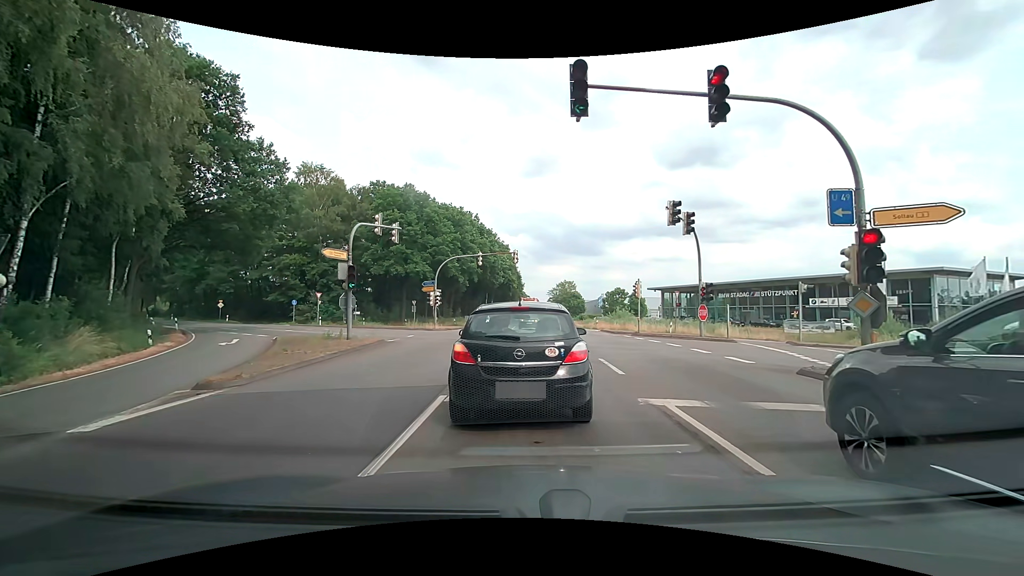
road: primary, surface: asphalt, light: Day
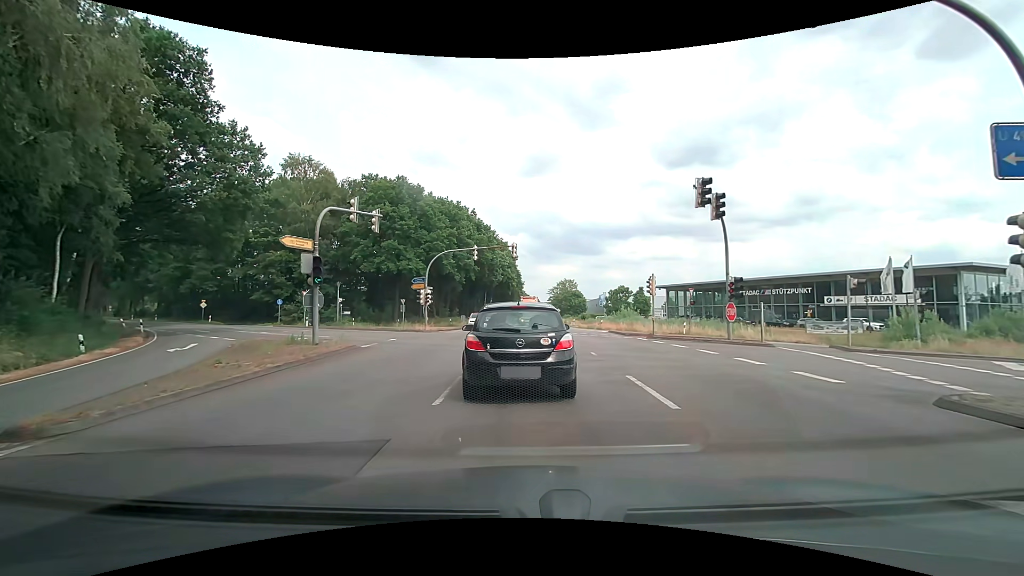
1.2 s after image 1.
(0.0, +4.1) m; 0°
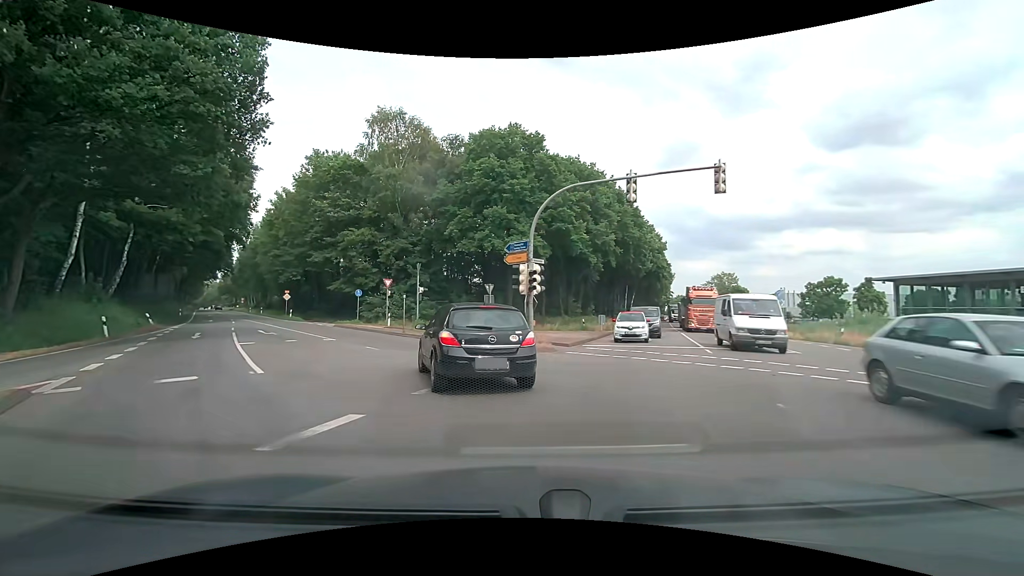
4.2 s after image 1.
(-2.4, +20.0) m; -15°
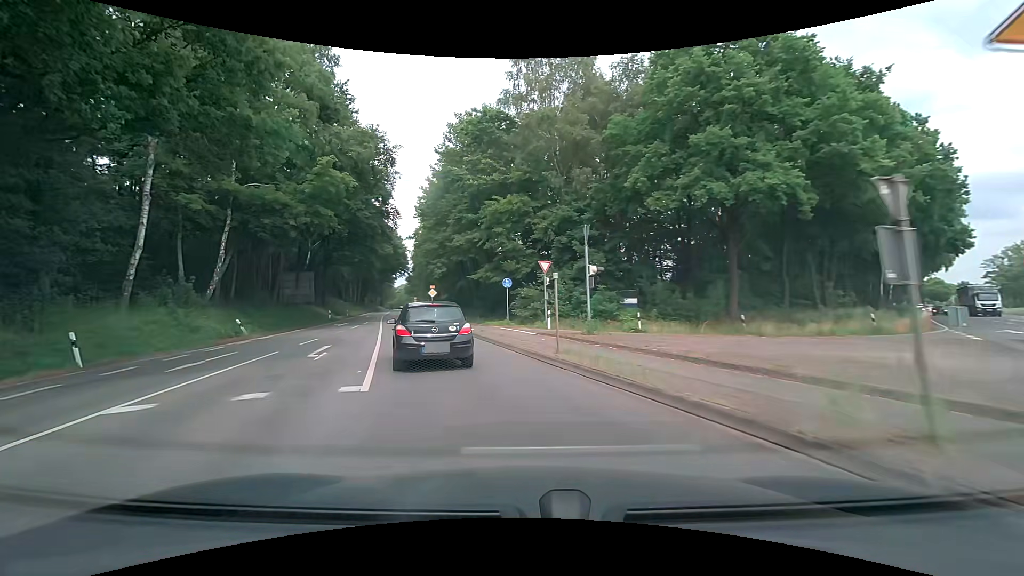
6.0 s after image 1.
(-2.5, +15.3) m; -20°
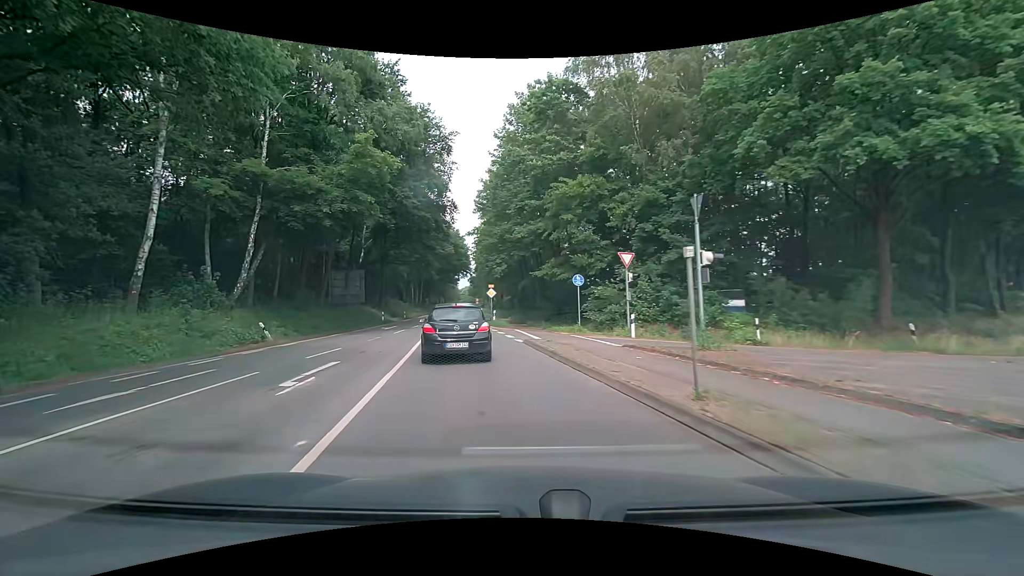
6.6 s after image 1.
(-0.3, +5.9) m; -7°
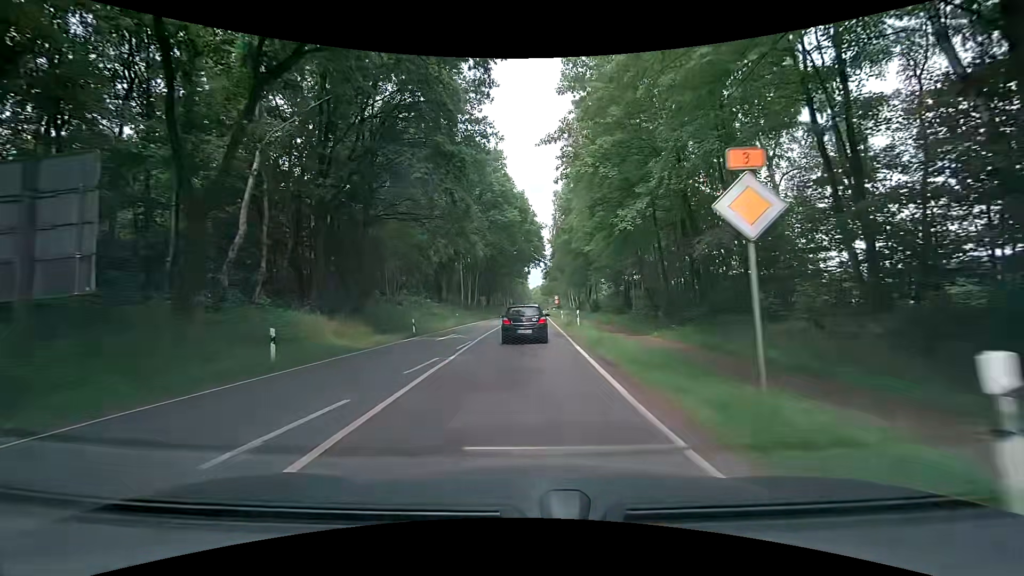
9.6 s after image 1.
(-4.4, +36.4) m; -9°
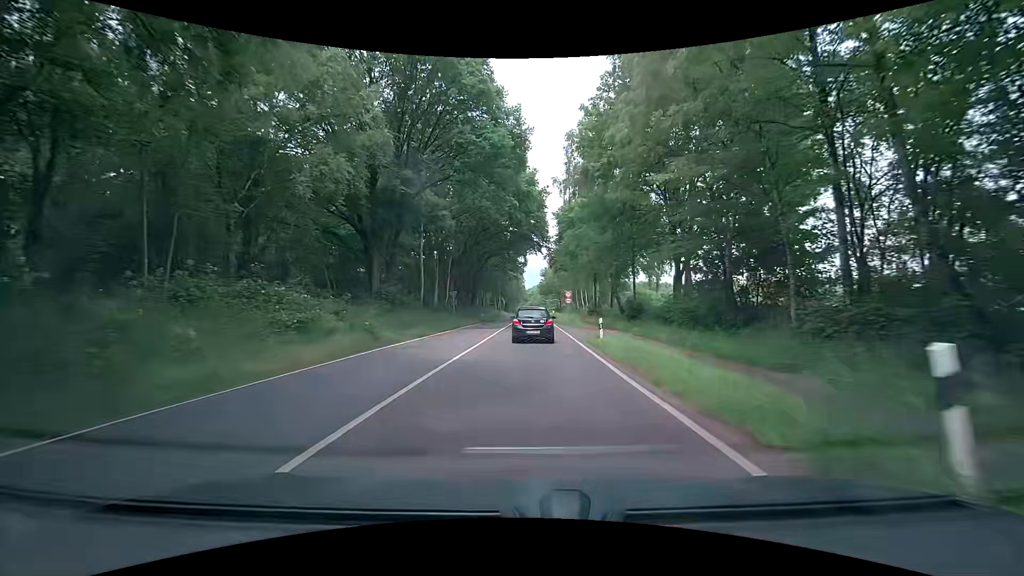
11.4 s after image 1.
(+0.2, +27.0) m; +2°
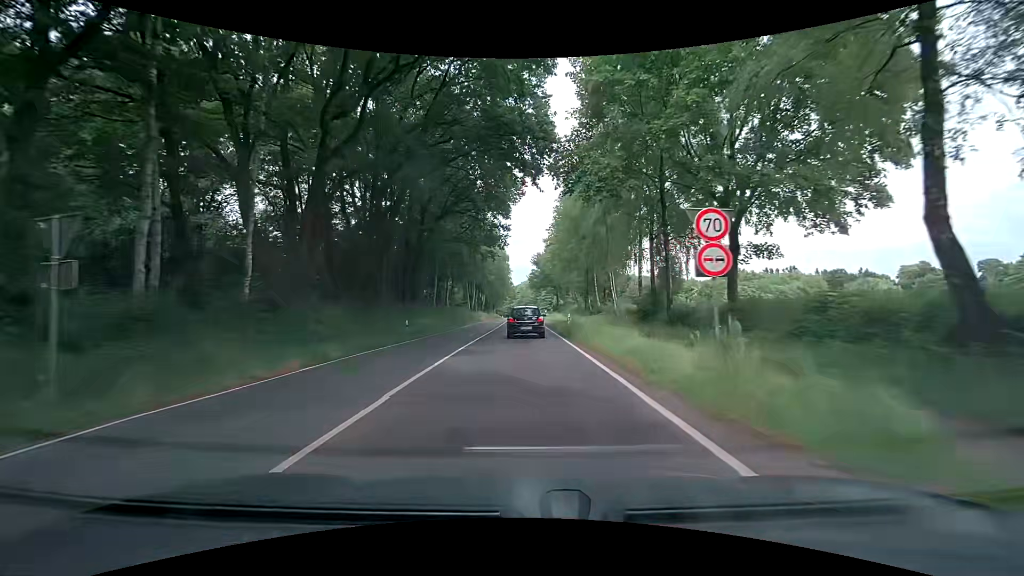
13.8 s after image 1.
(+0.1, +39.3) m; 0°
(0, +10) (0, +20) (0, +30) (0, +40) (0, +50) (0, +60) (0, +70) (0, +80) (0, +90) (0, +100) m
